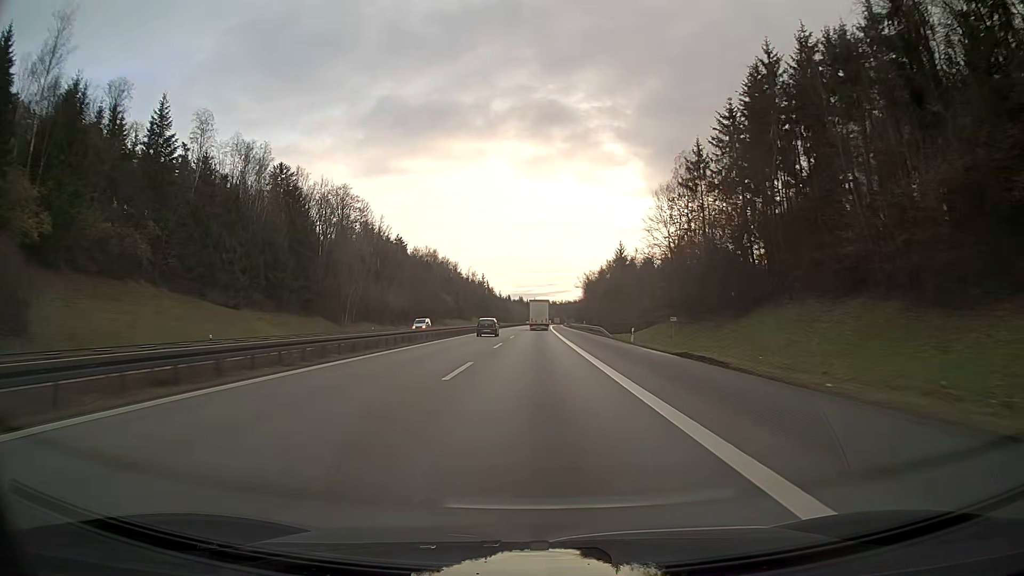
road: motorway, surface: asphalt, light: Day
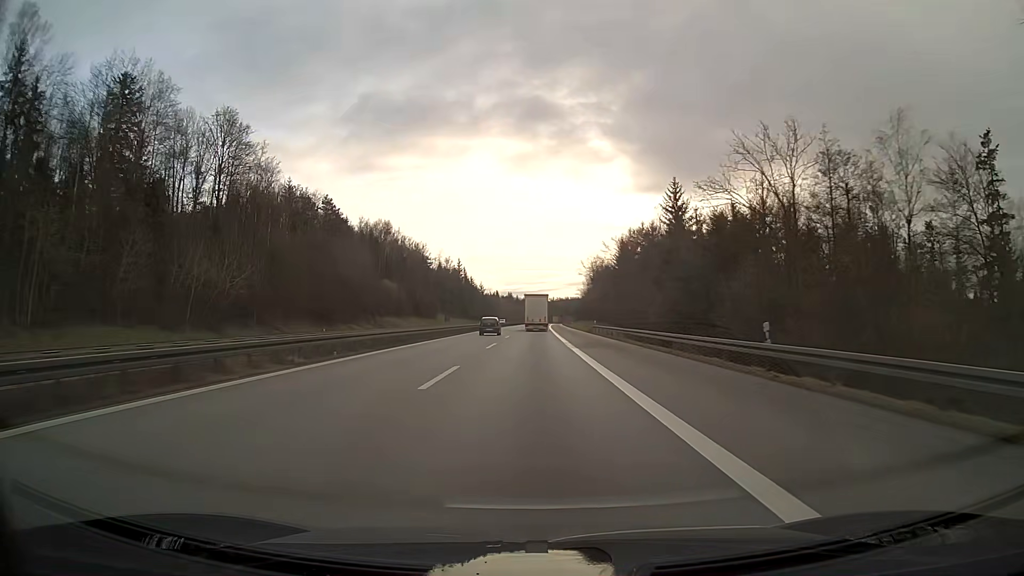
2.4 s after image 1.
(+0.6, +73.8) m; +1°
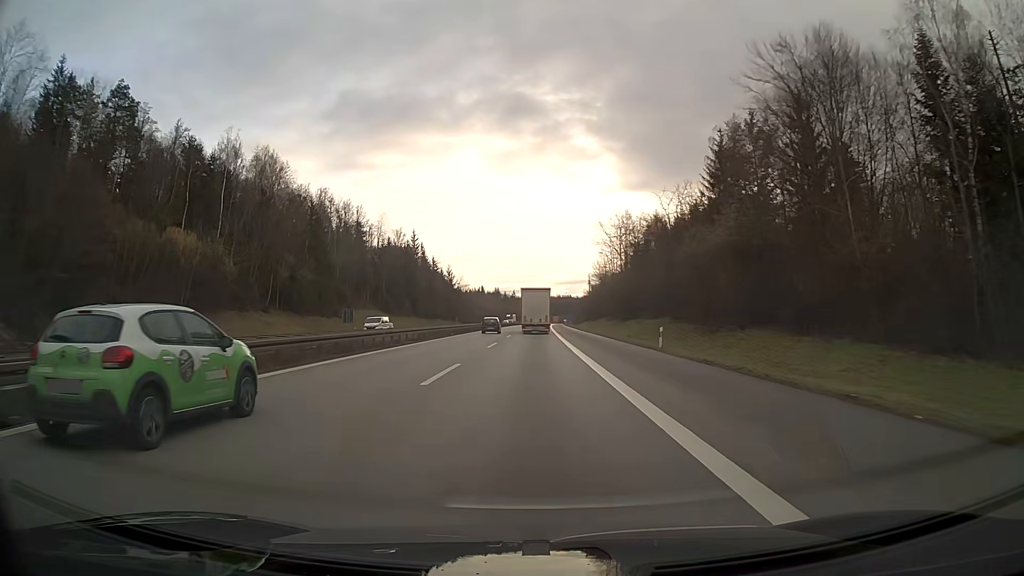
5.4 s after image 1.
(+0.6, +87.9) m; +1°
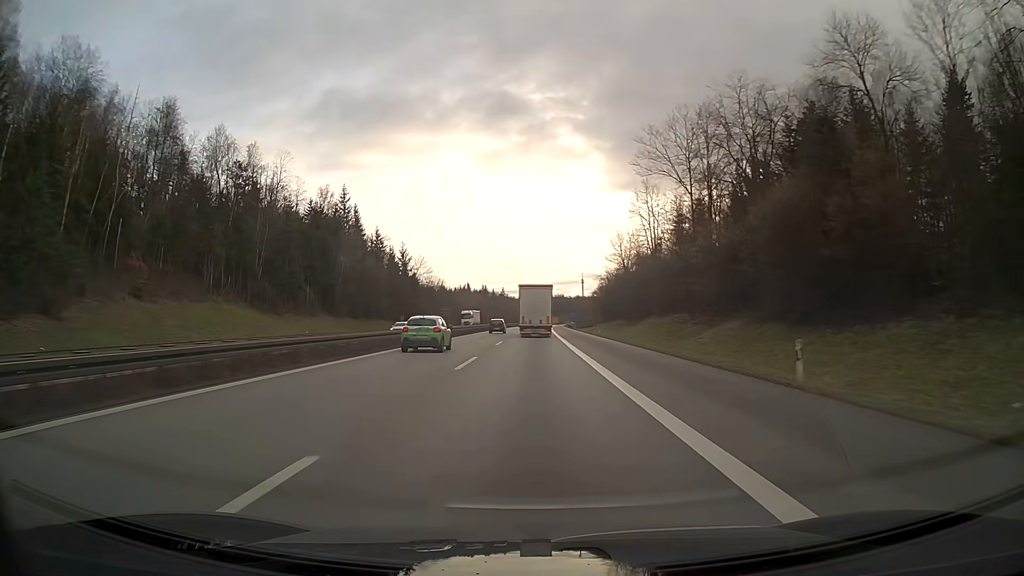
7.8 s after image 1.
(+0.4, +66.9) m; +1°
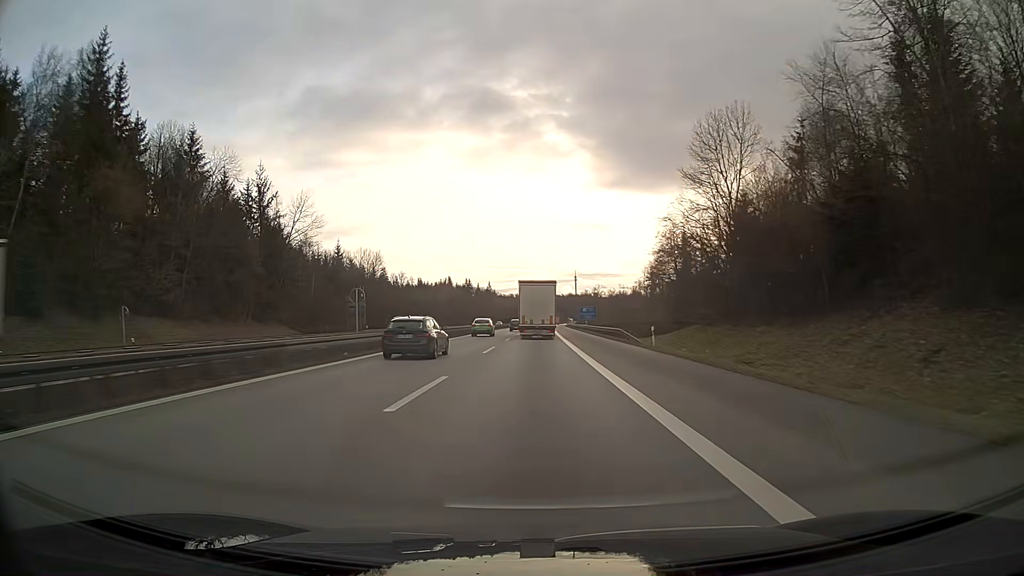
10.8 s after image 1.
(+0.5, +80.1) m; +1°
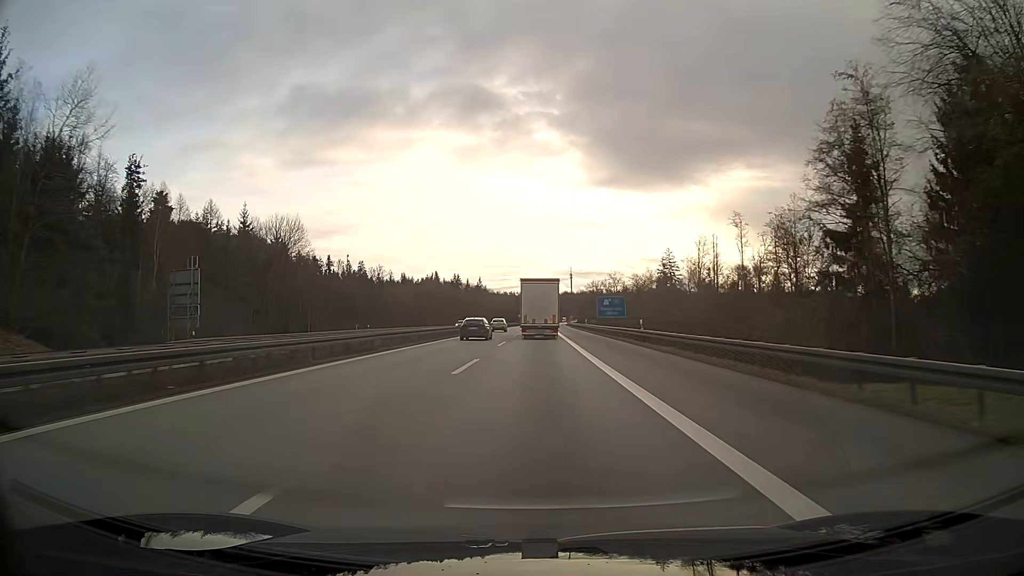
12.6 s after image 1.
(+0.2, +46.5) m; 0°
